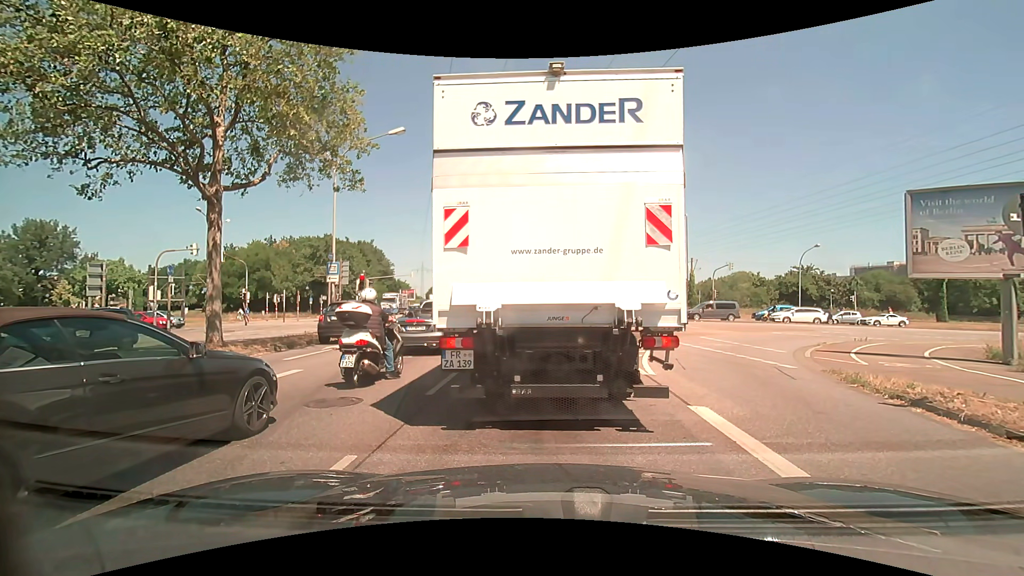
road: primary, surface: asphalt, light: Day
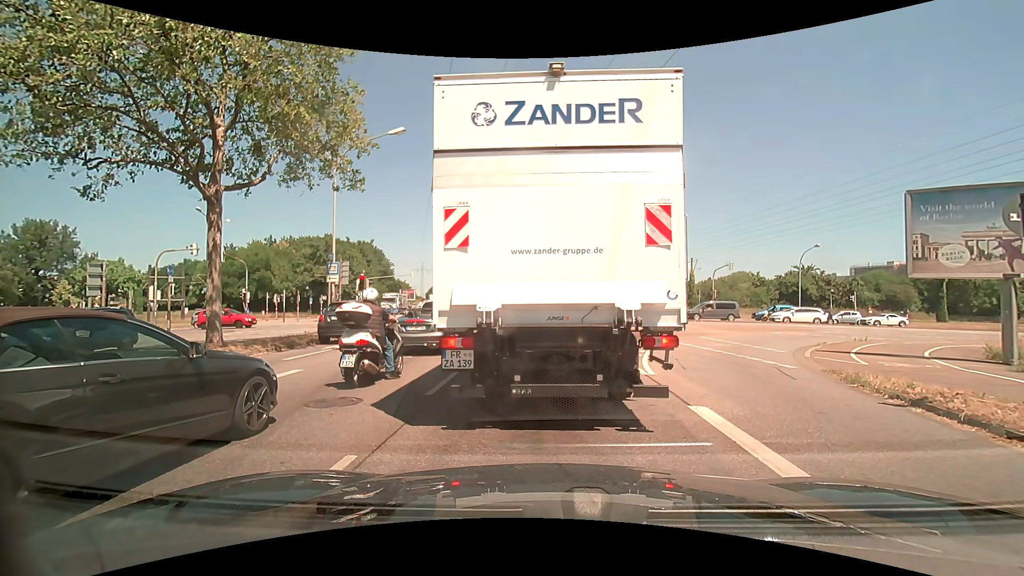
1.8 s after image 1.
(0.0, 0.0) m; 0°
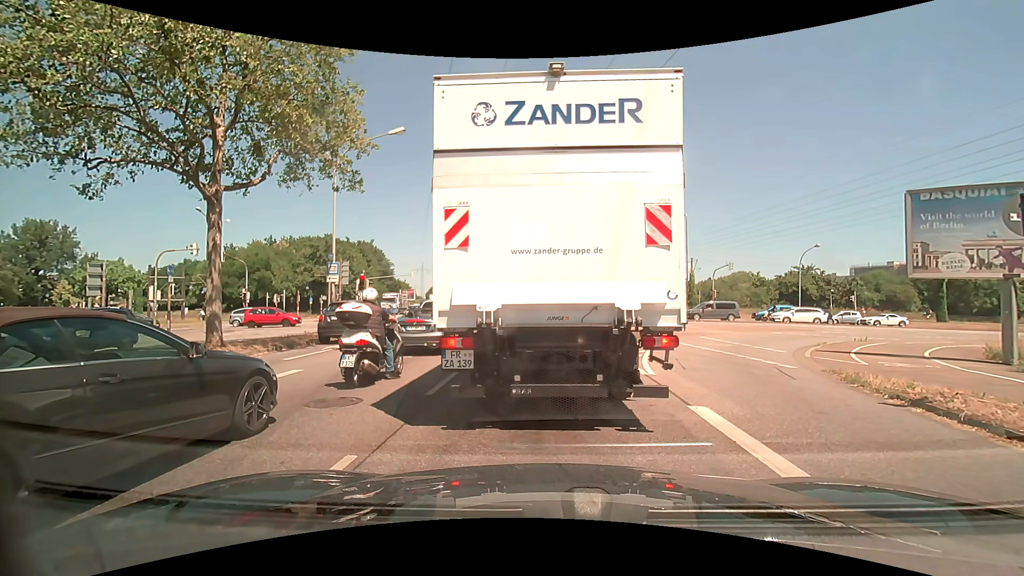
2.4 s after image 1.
(0.0, 0.0) m; 0°
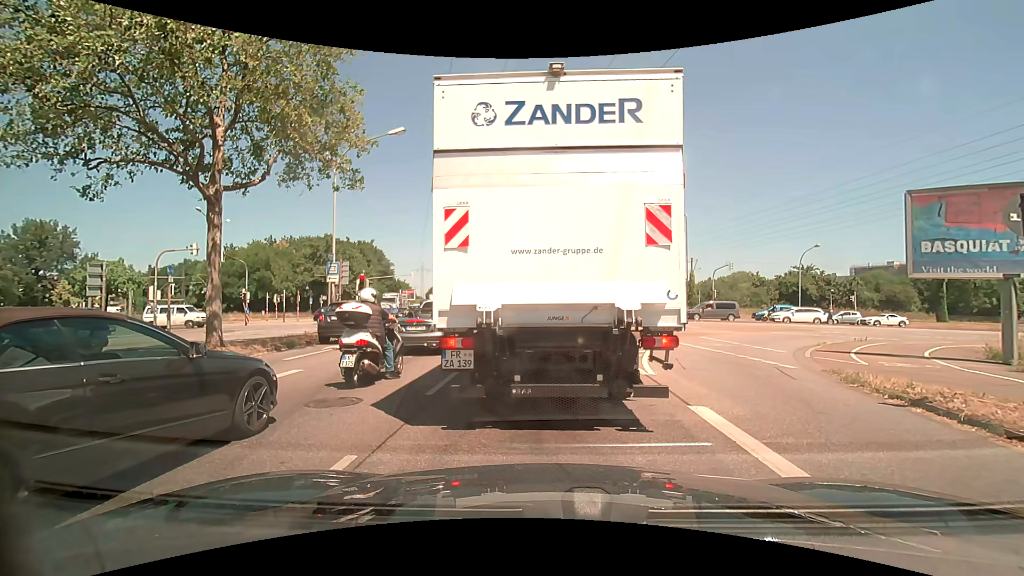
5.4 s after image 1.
(0.0, 0.0) m; 0°
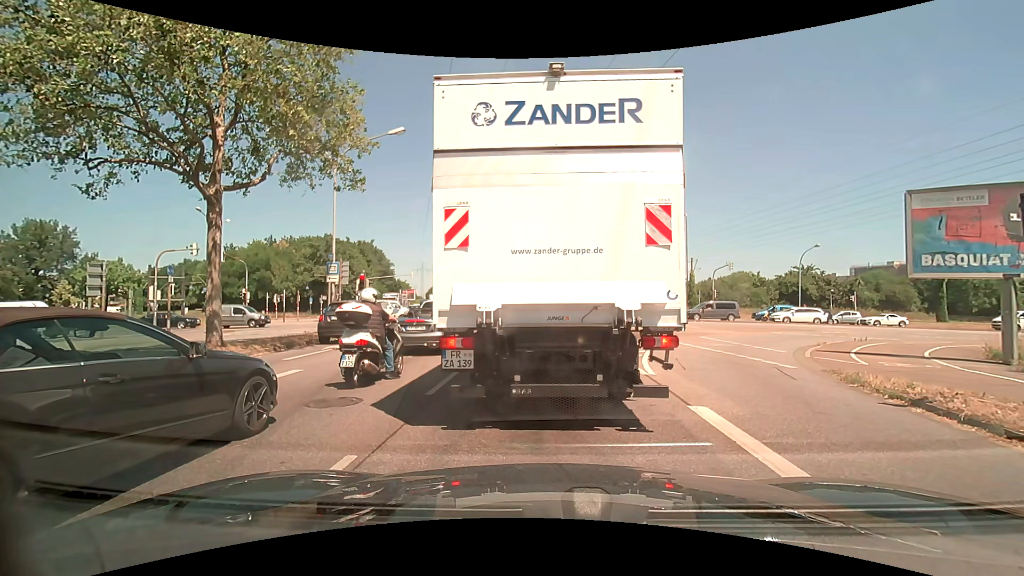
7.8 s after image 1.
(0.0, 0.0) m; 0°
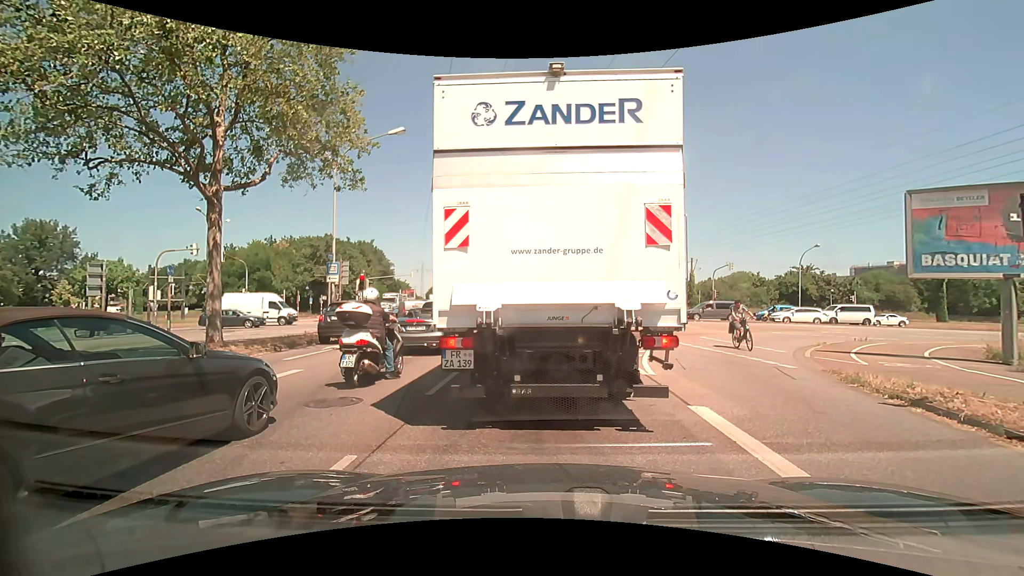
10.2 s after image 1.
(0.0, 0.0) m; 0°
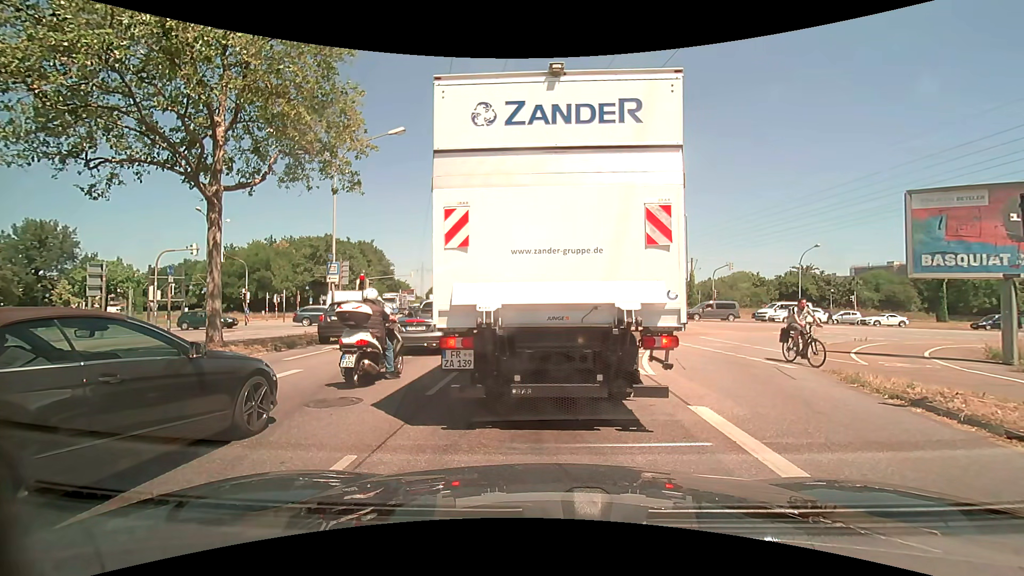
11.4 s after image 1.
(0.0, 0.0) m; 0°
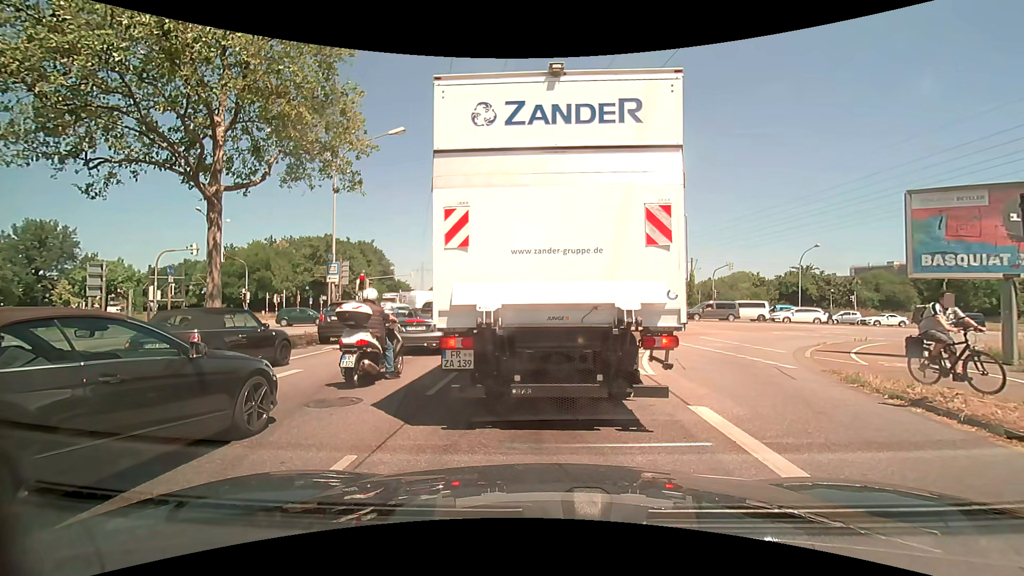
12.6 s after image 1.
(0.0, 0.0) m; 0°
(0, +10) (0, +20) (0, +30) (0, +40) (0, +50) (0, +60) (0, +70) (0, +80) (-1, +90) (-2, +100) m
